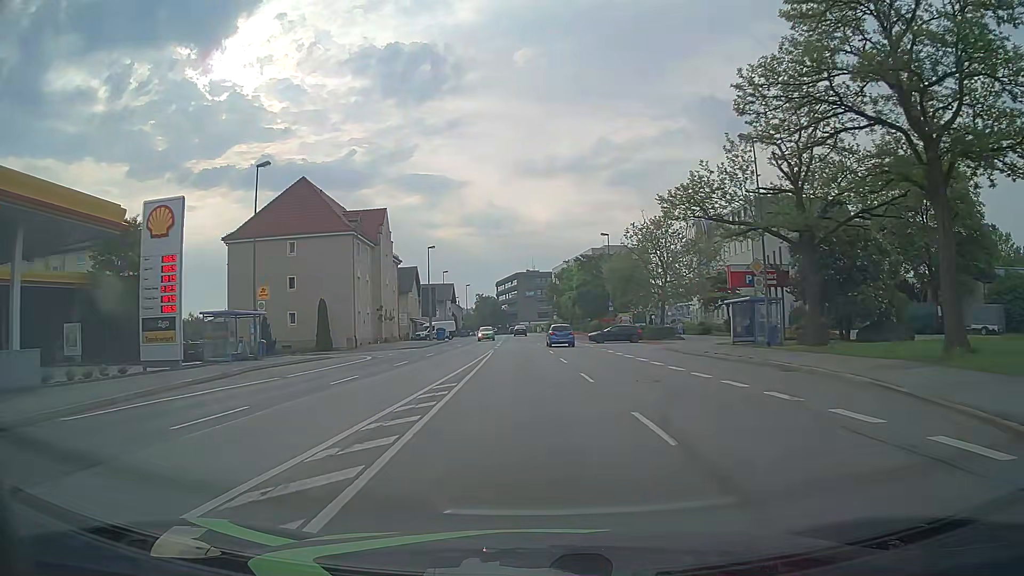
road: primary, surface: asphalt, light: Day
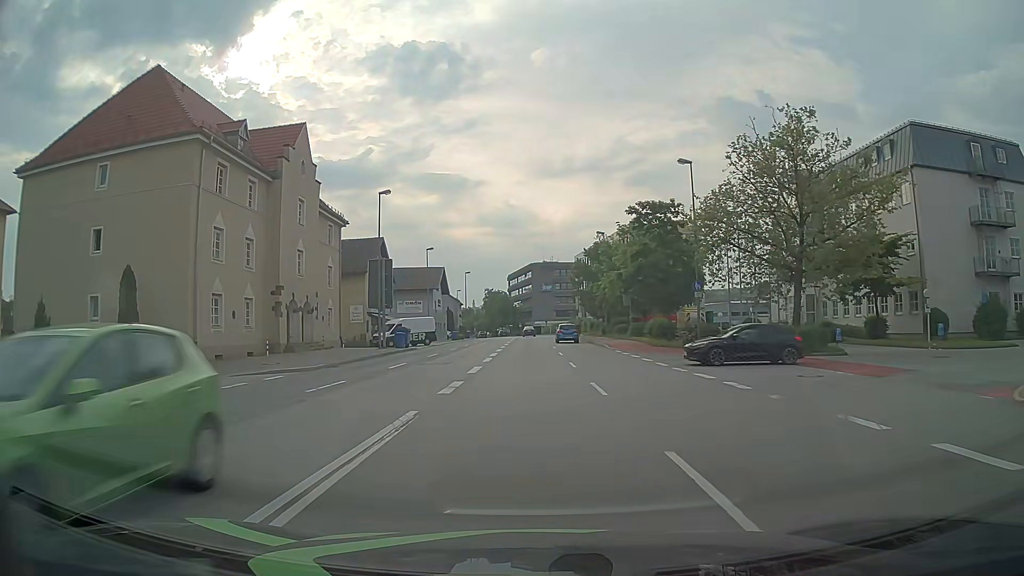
(-0.4, +30.4) m; -1°
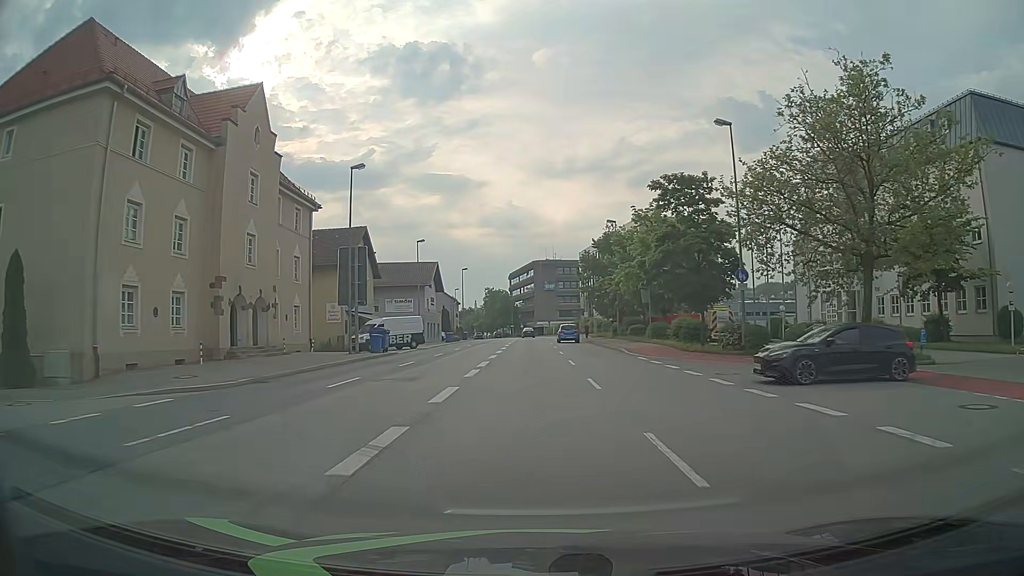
(0.0, +7.6) m; 0°
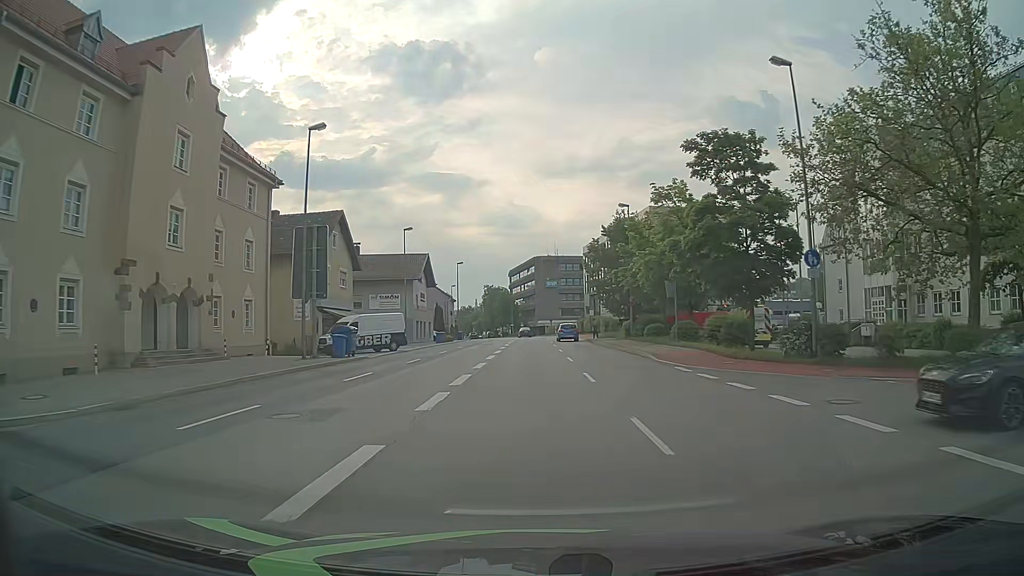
(0.0, +7.6) m; 0°
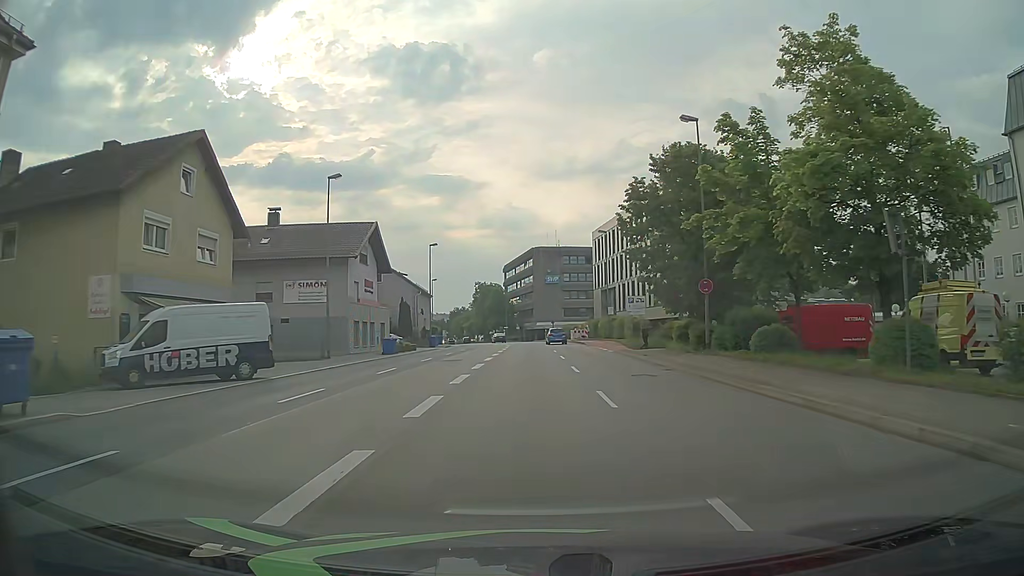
(0.0, +22.8) m; 0°
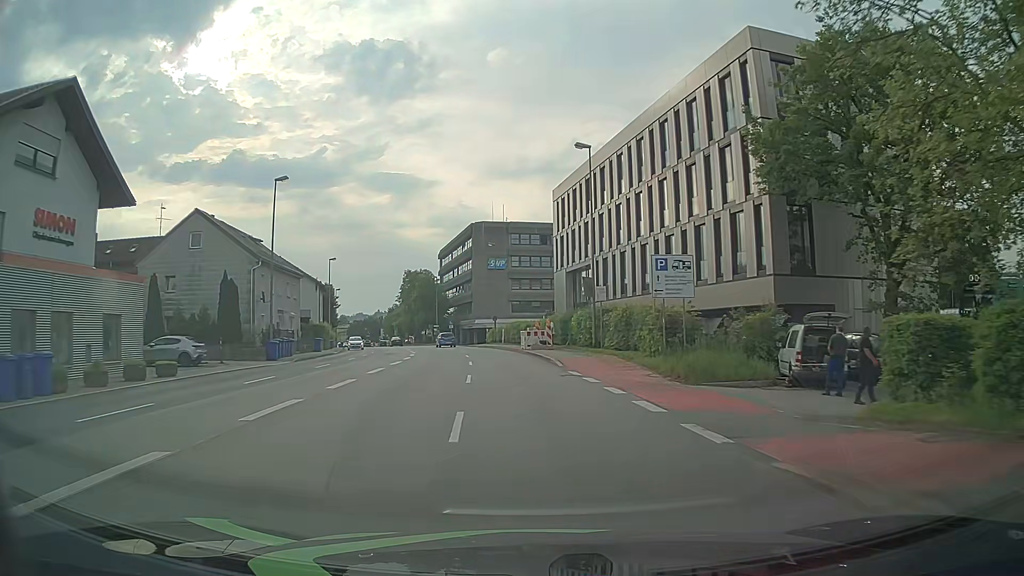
(+1.4, +30.4) m; +4°
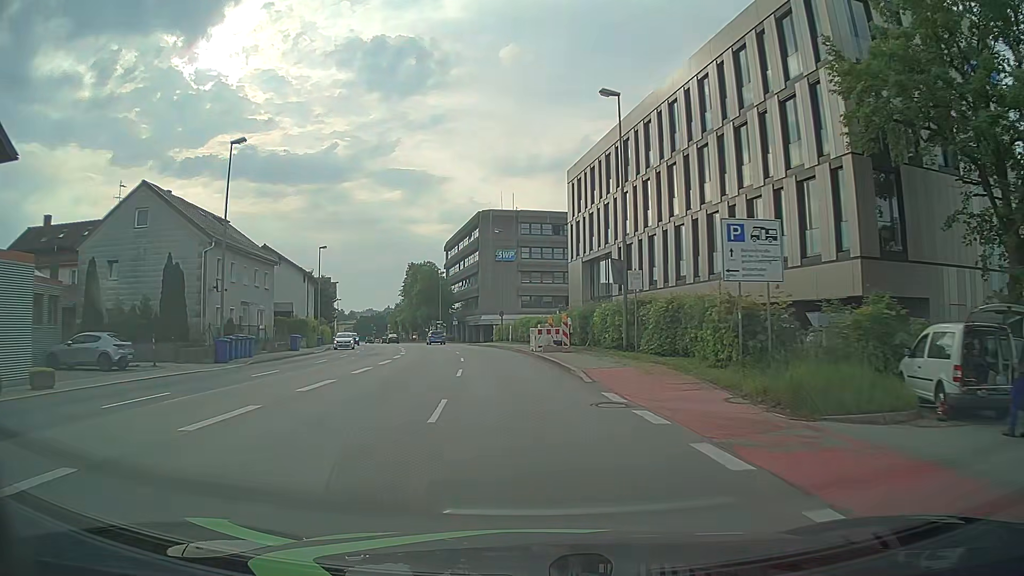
(-0.1, +7.6) m; -1°
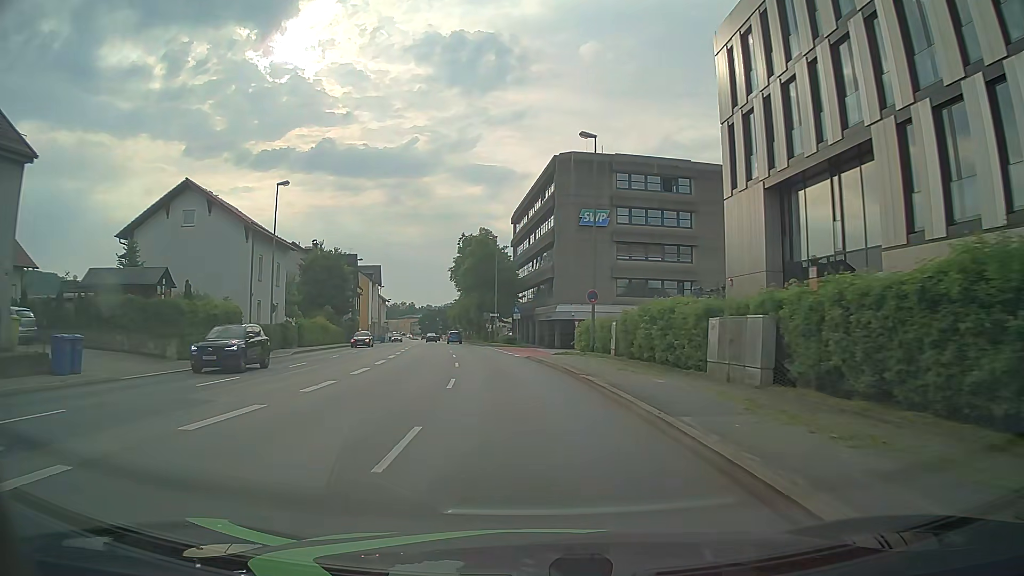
(-1.8, +30.5) m; -7°
(0, +10) (-1, +20) (-2, +30) (-3, +40) (-4, +50) (-6, +60) (-7, +70) (-9, +79) (-10, +89) (-12, +99) m
